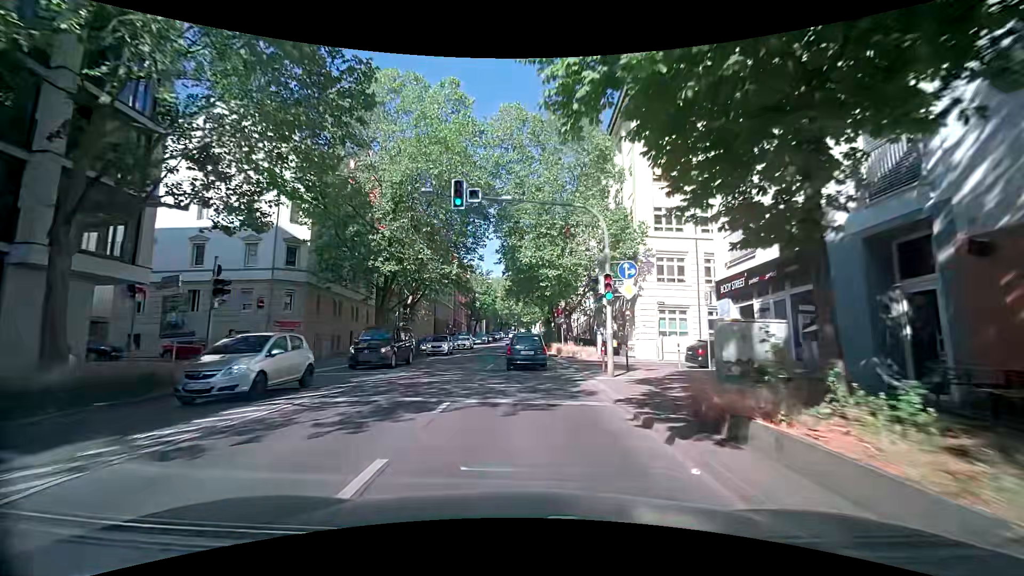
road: secondary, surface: asphalt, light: Day
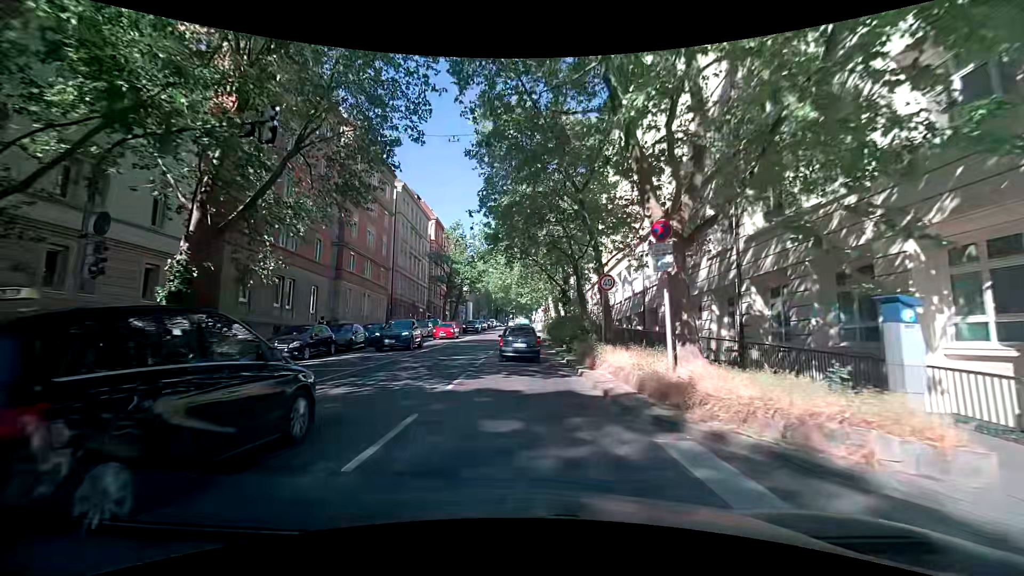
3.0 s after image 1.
(+0.3, +28.1) m; 0°
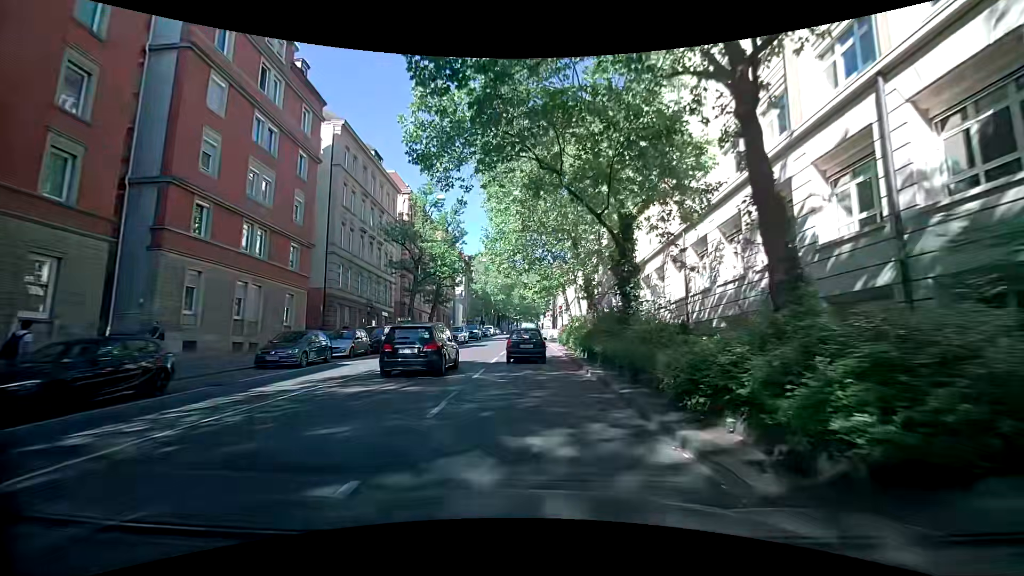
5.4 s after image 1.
(+0.1, +21.8) m; 0°
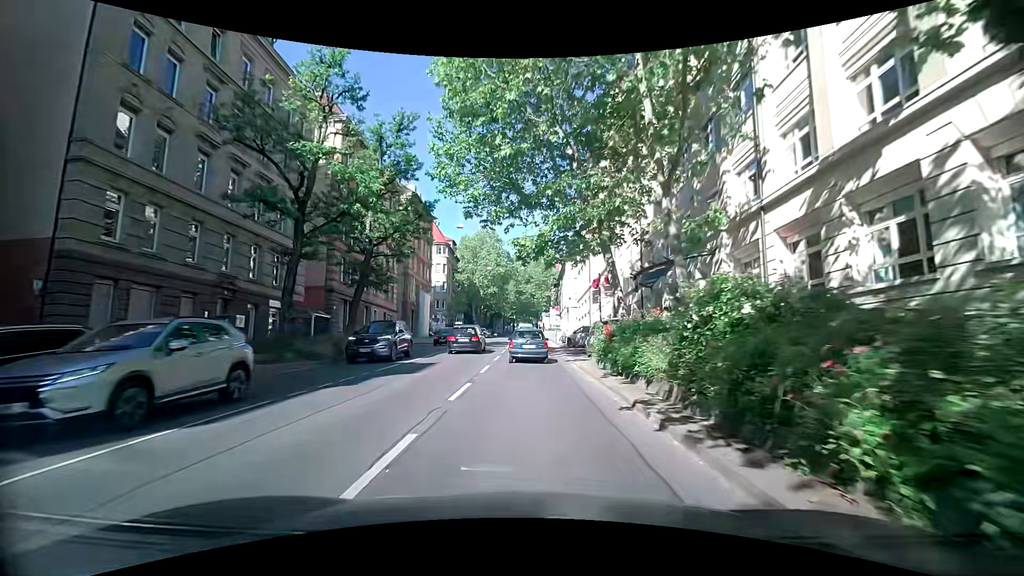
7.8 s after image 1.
(+0.3, +22.8) m; +2°
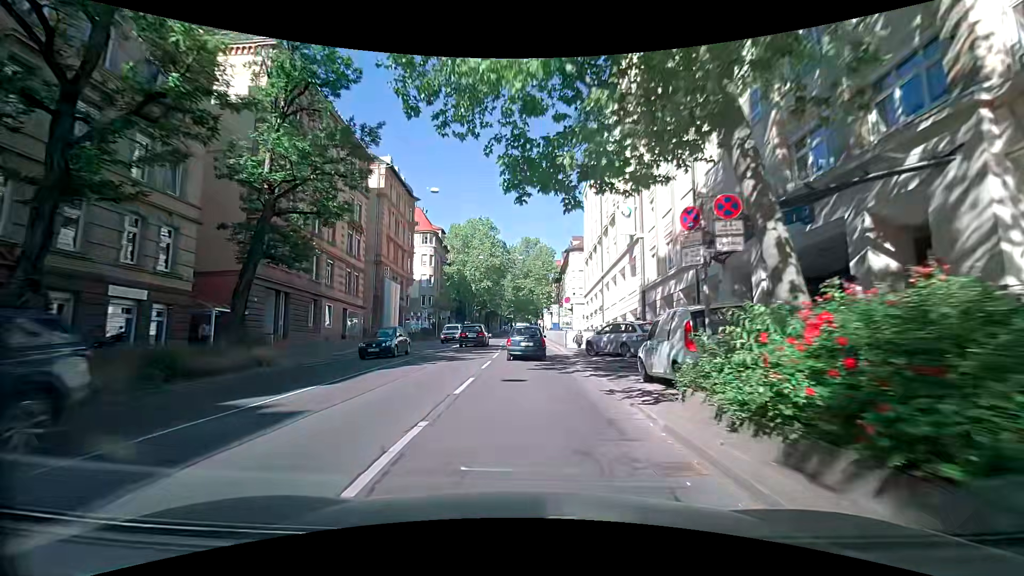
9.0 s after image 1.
(-0.3, +11.5) m; -2°
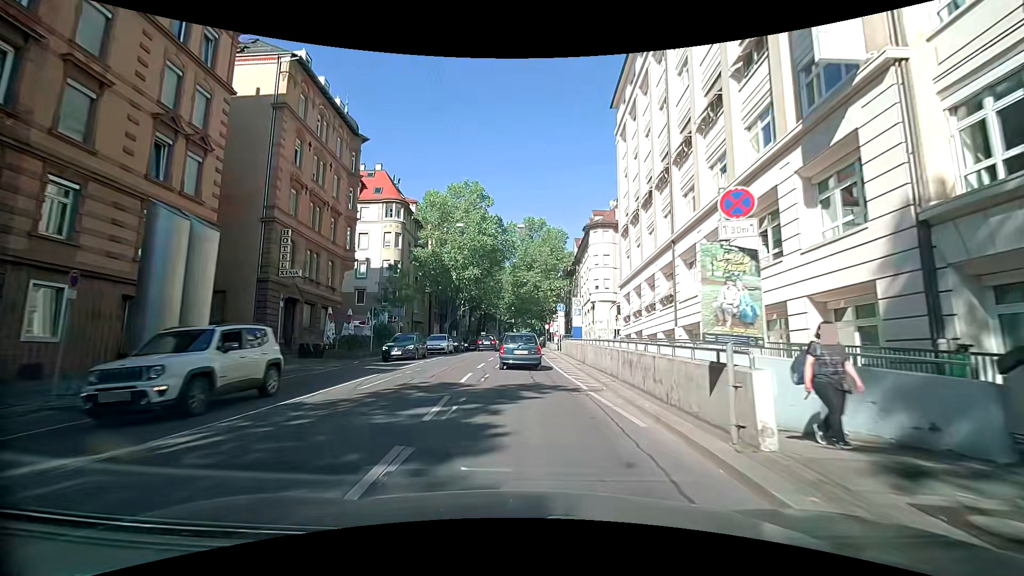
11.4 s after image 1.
(+0.3, +23.4) m; +1°
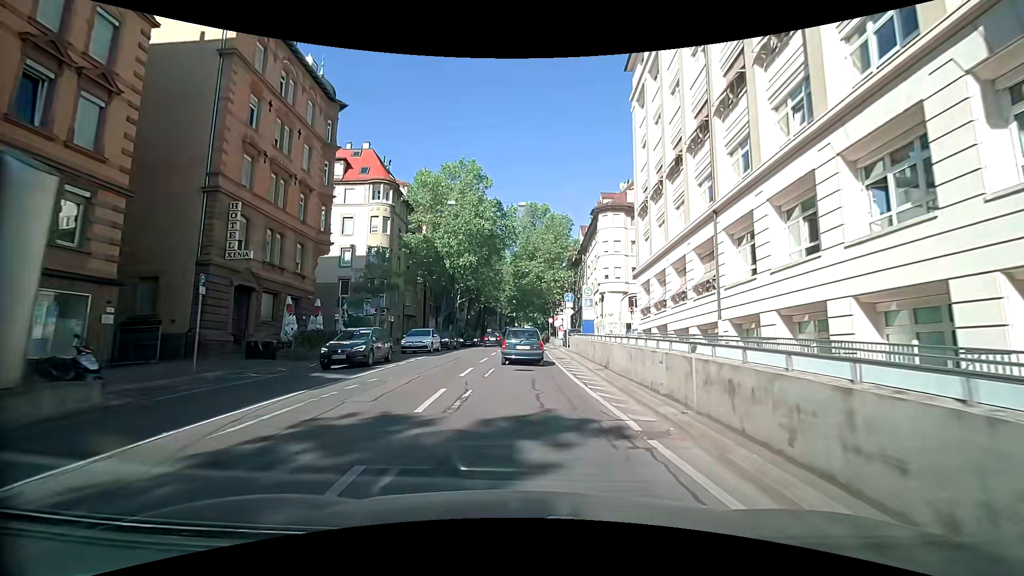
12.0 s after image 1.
(-0.1, +5.6) m; -2°
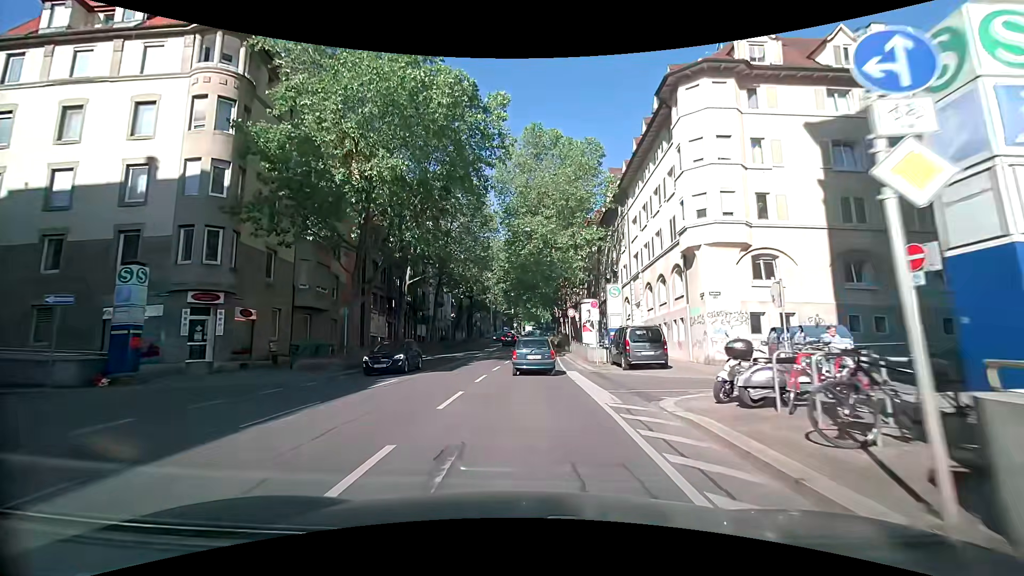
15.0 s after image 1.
(+0.1, +28.8) m; 0°
